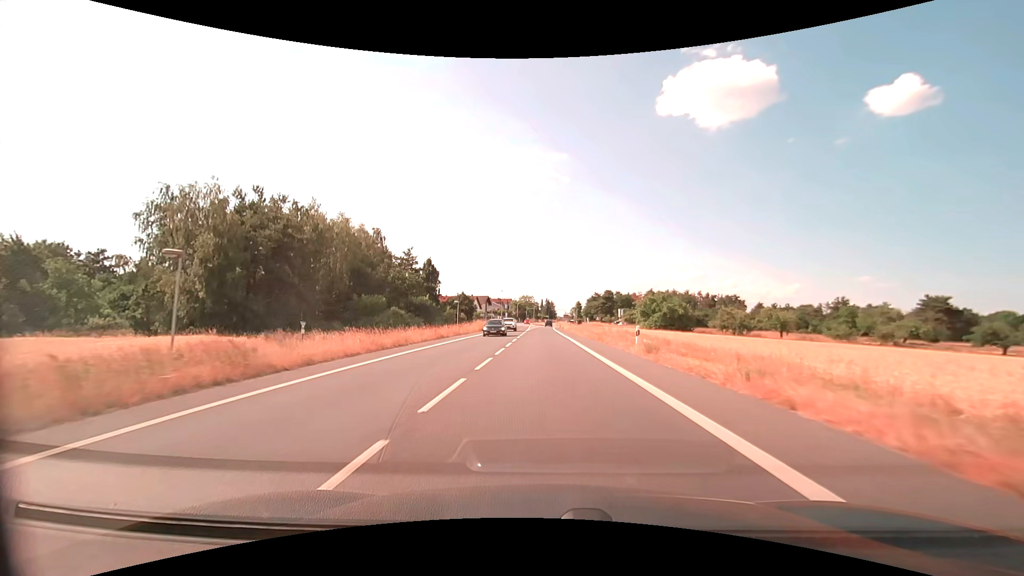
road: primary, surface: asphalt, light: Day
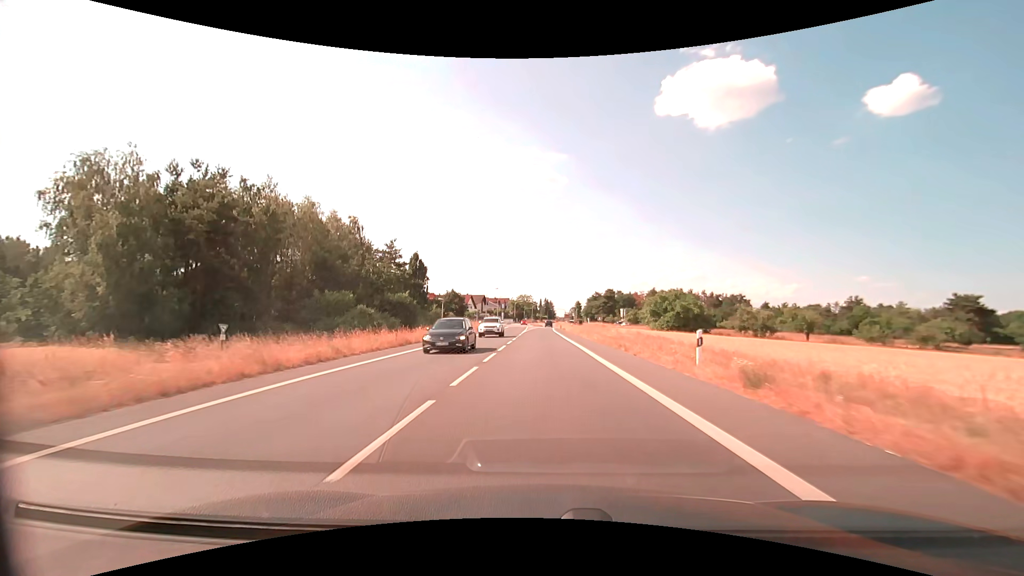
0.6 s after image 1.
(0.0, +9.3) m; 0°
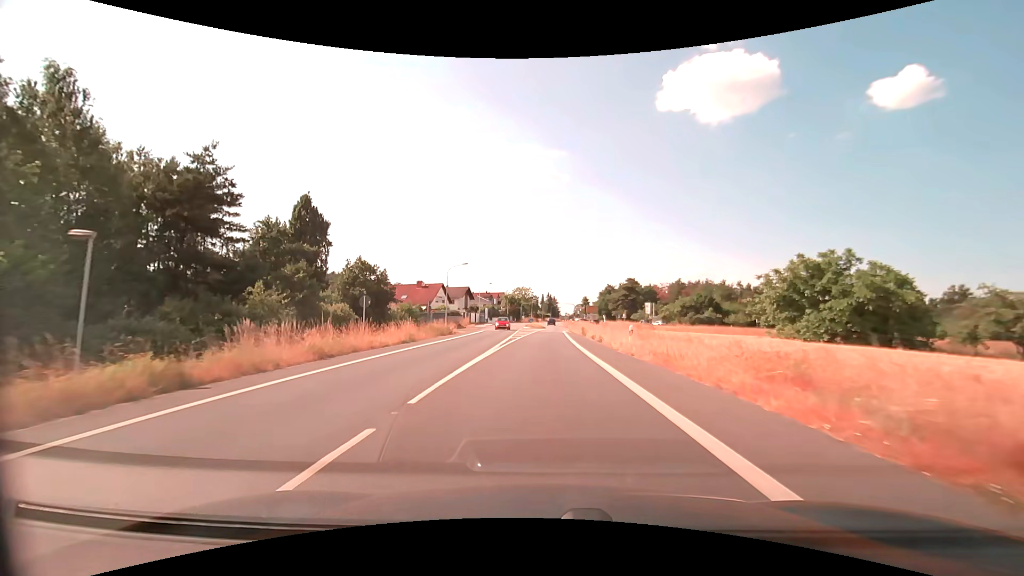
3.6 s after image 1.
(+0.1, +43.7) m; 0°
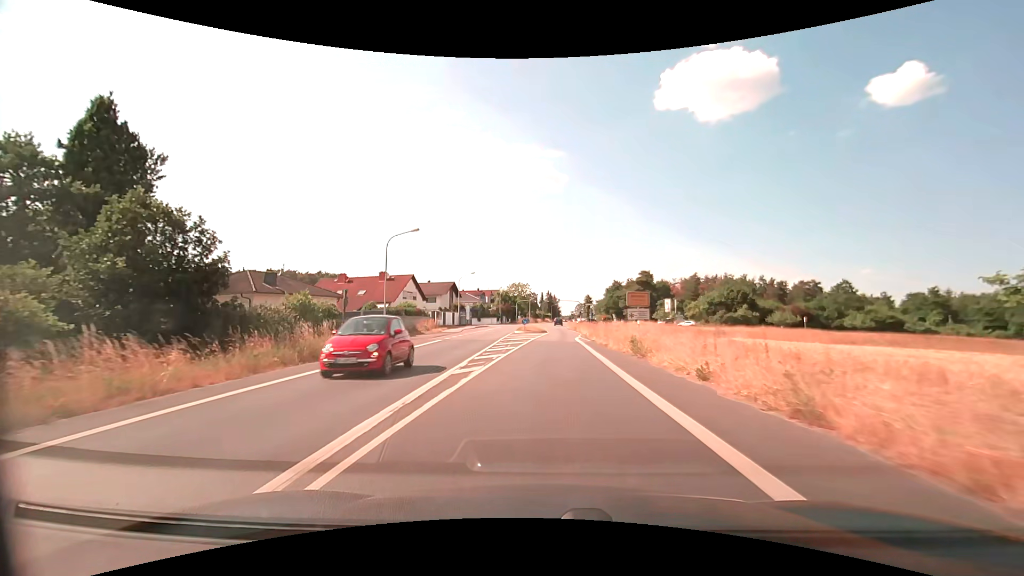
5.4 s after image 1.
(0.0, +22.8) m; 0°
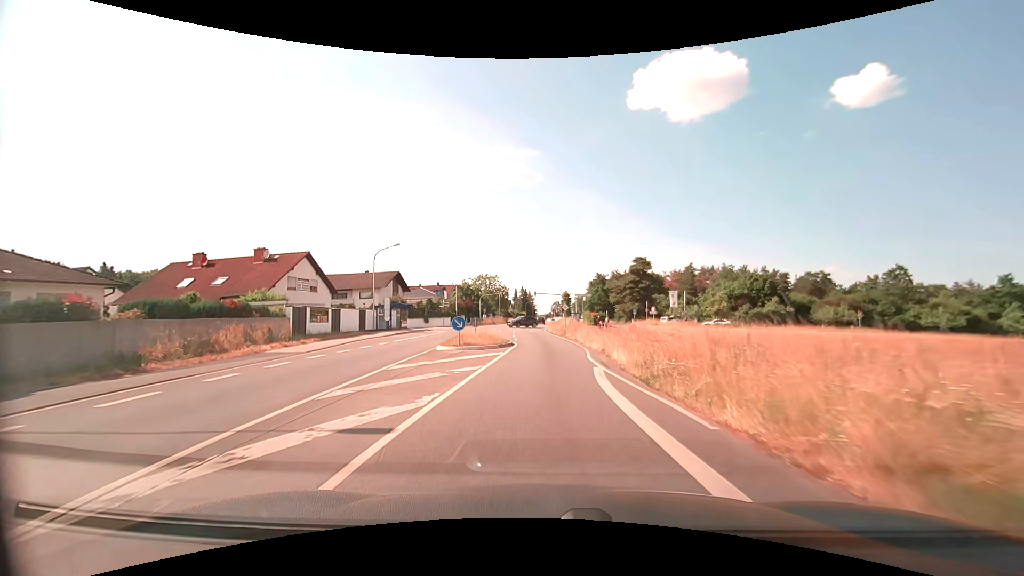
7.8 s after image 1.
(+0.7, +27.5) m; +3°
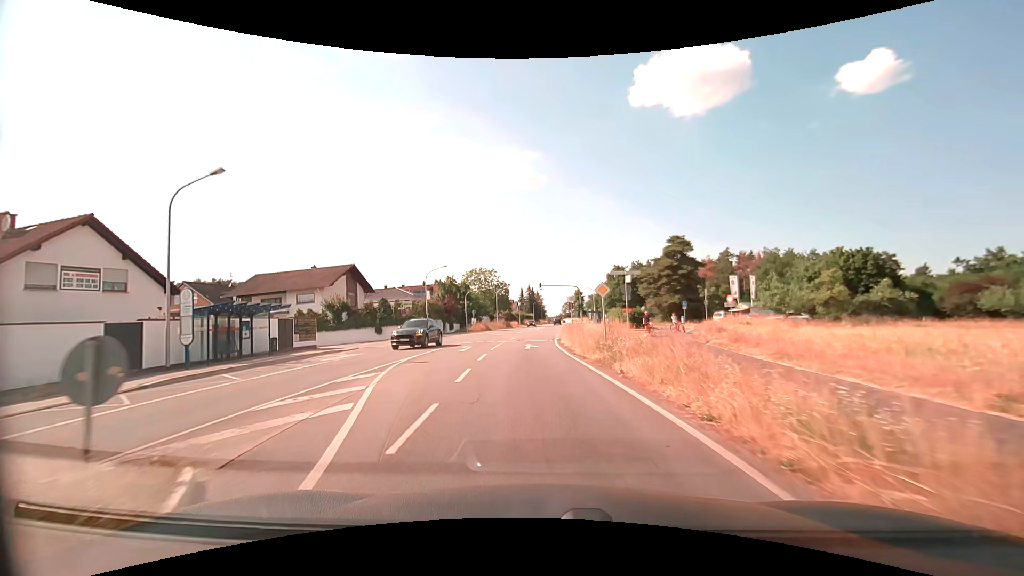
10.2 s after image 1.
(+0.1, +25.0) m; -1°
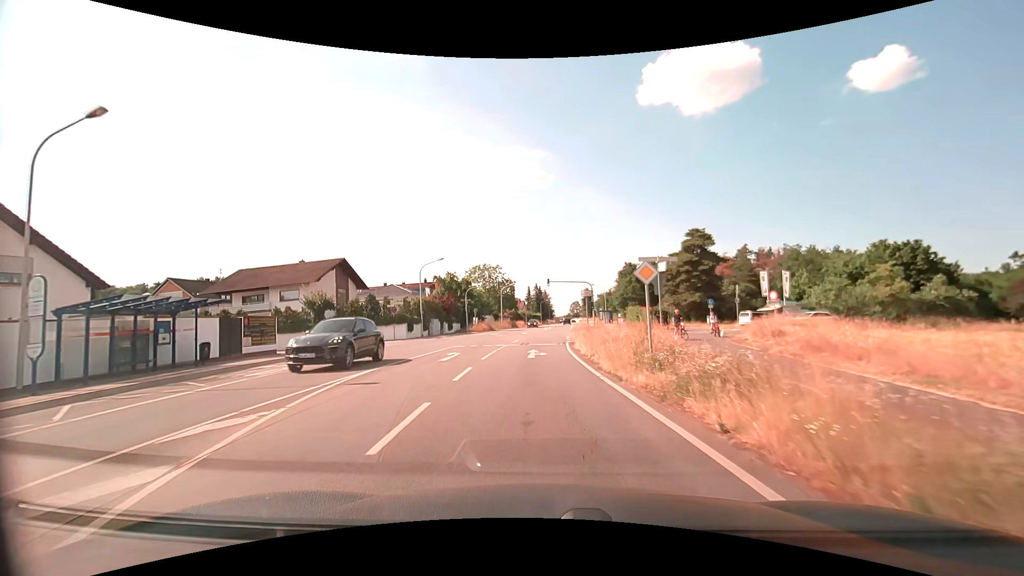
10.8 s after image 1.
(-0.1, +6.1) m; -1°
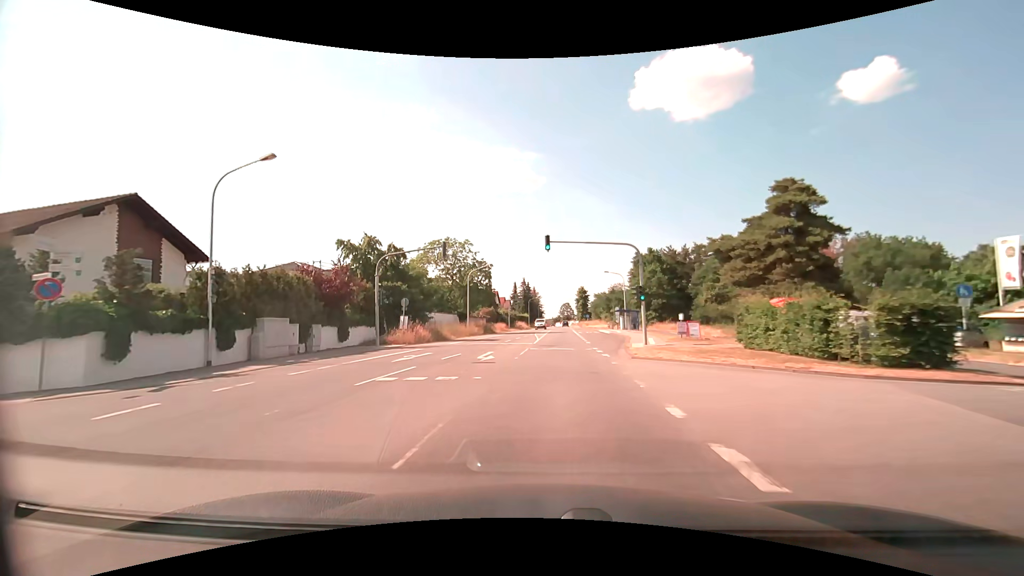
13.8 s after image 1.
(-0.2, +31.6) m; +2°
